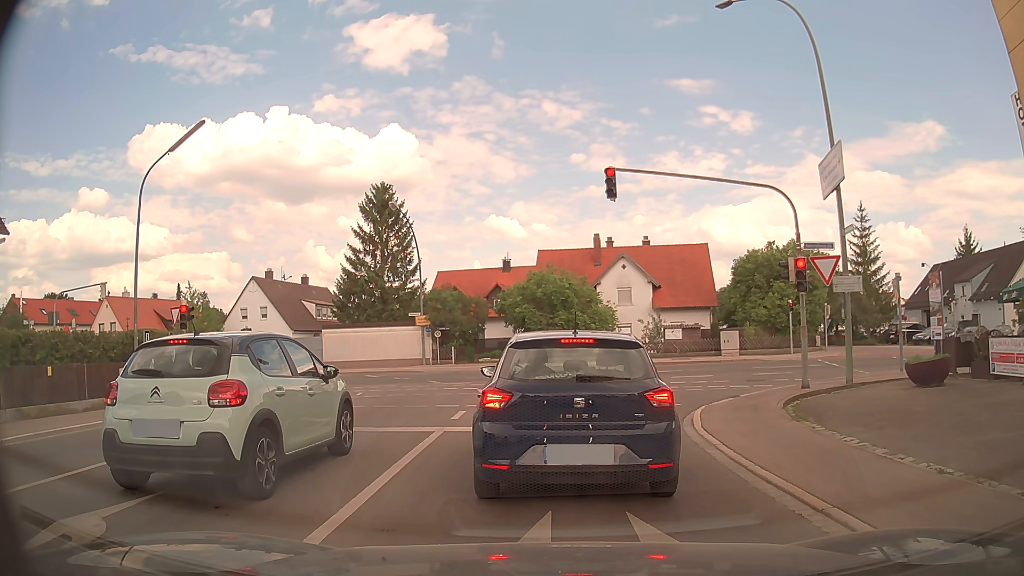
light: Day
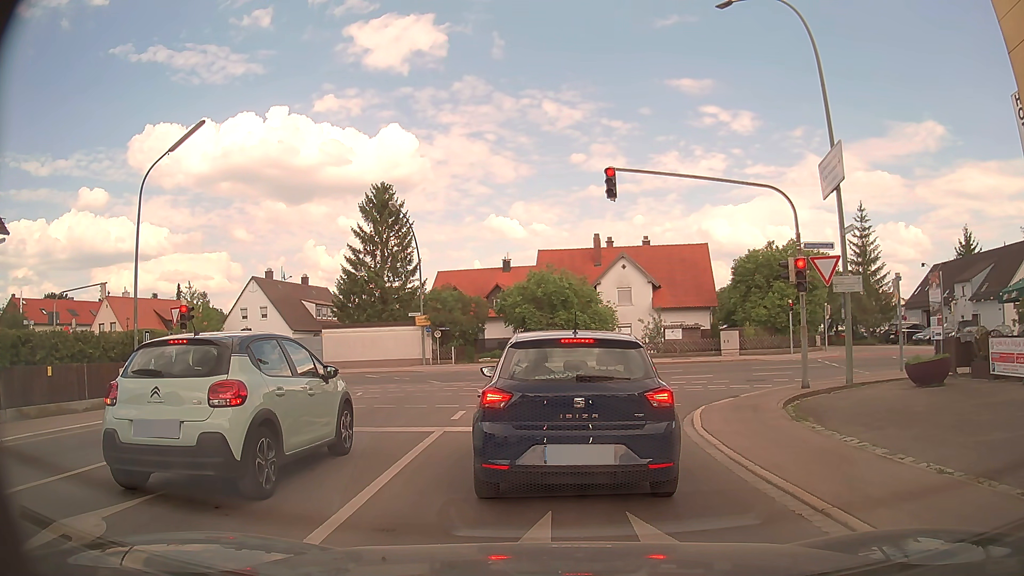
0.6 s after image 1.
(0.0, 0.0) m; 0°
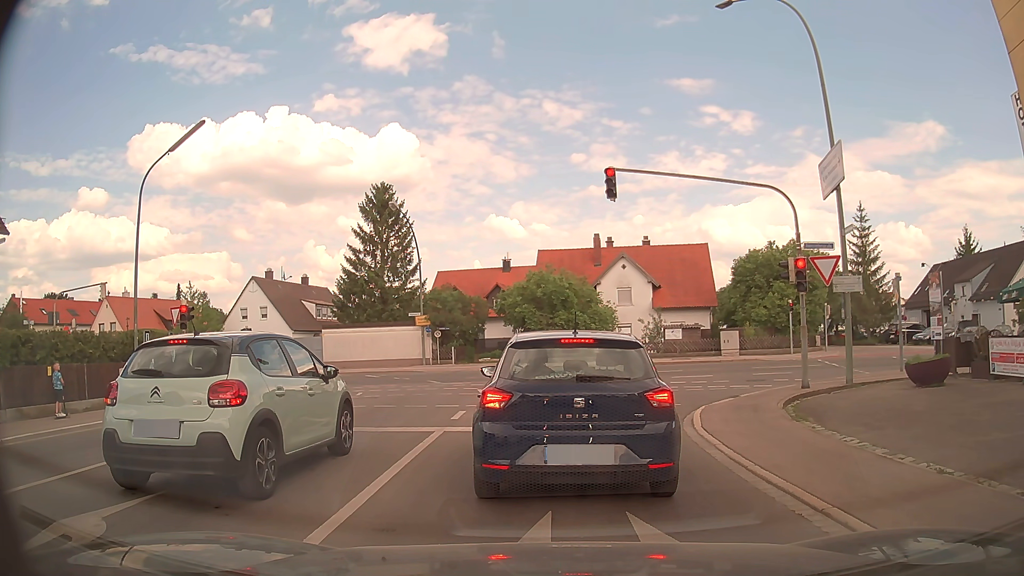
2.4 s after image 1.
(0.0, 0.0) m; 0°
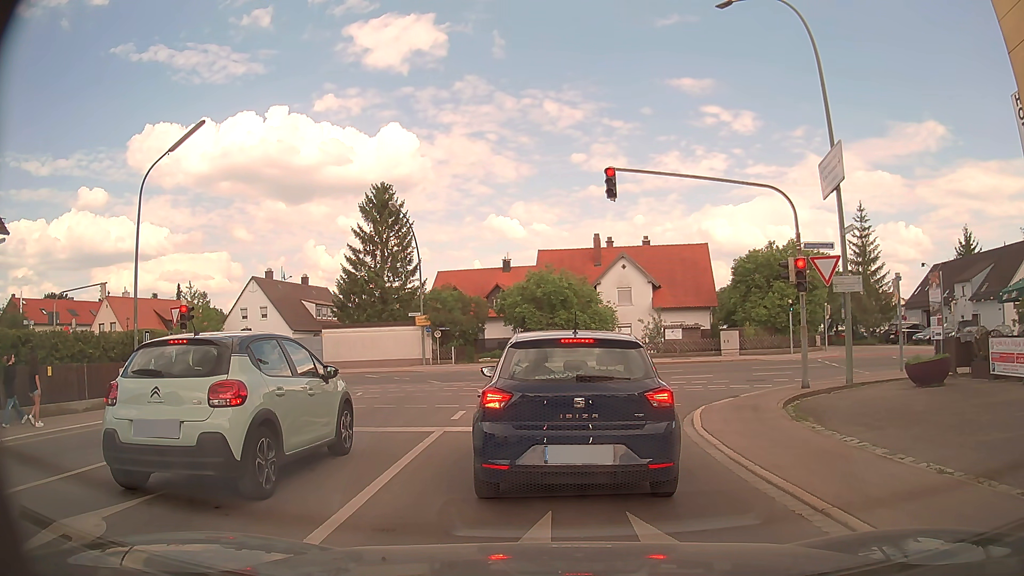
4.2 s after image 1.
(0.0, 0.0) m; 0°
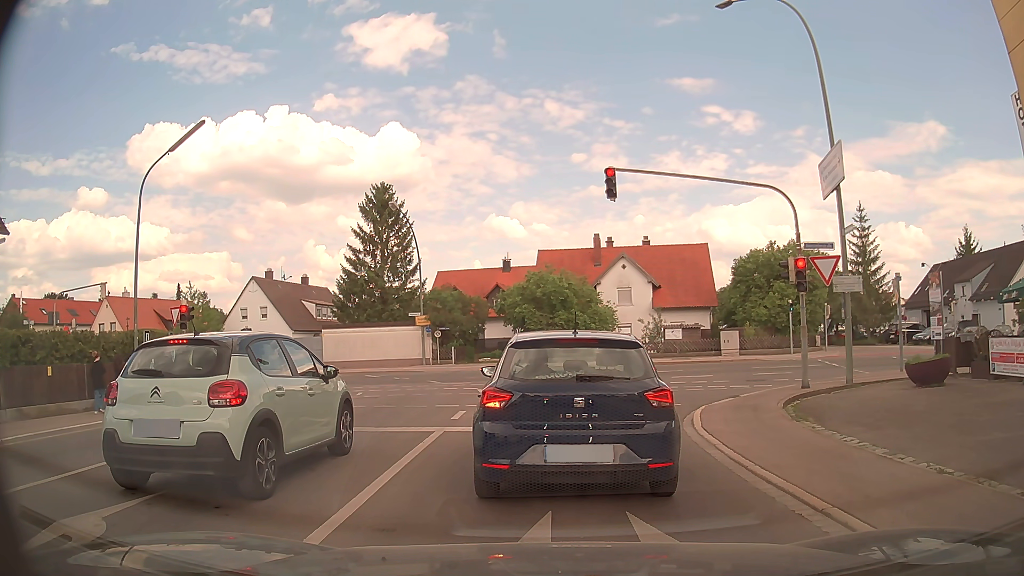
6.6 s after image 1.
(0.0, 0.0) m; 0°
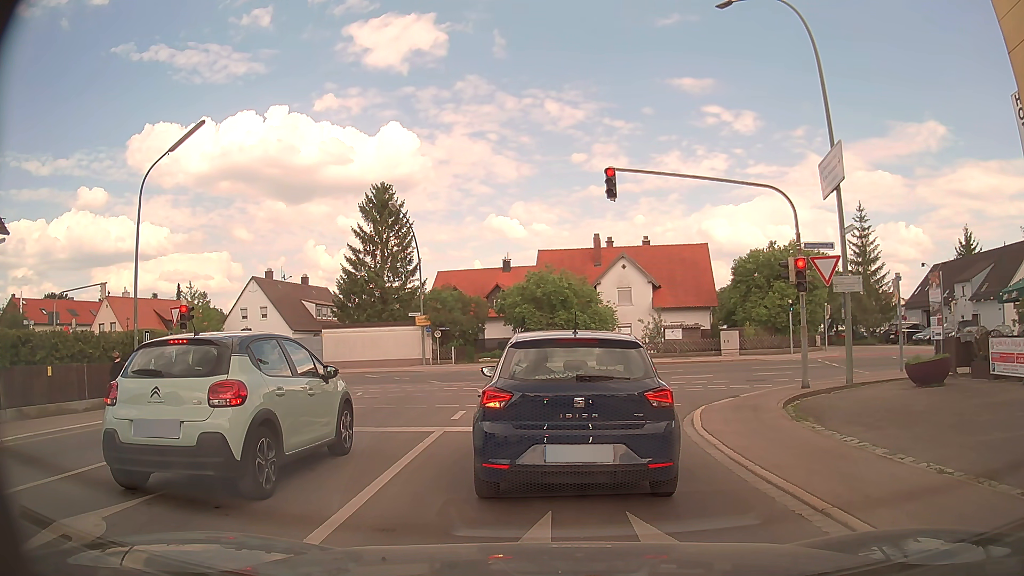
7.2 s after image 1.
(0.0, 0.0) m; 0°
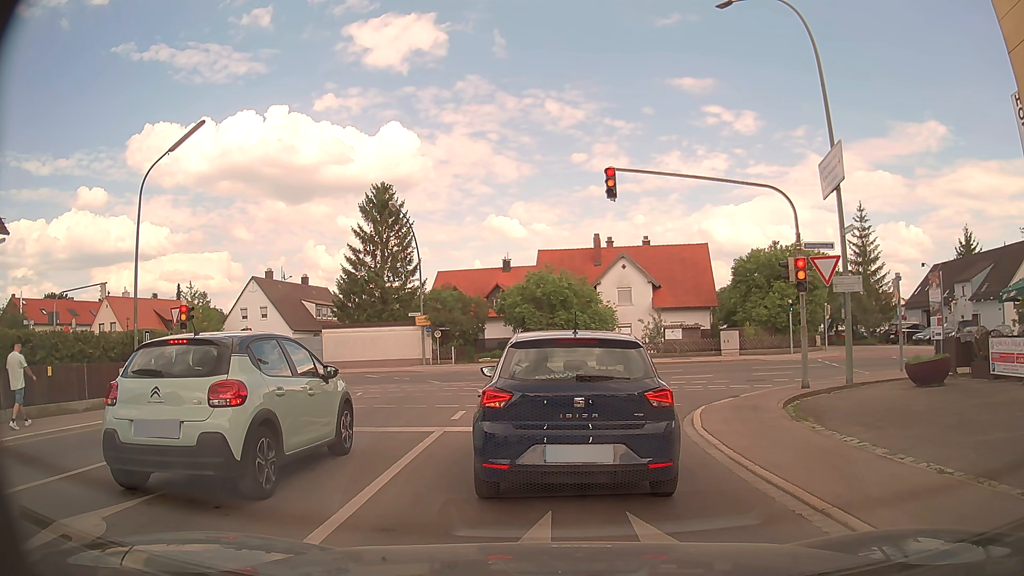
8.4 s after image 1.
(0.0, 0.0) m; 0°
